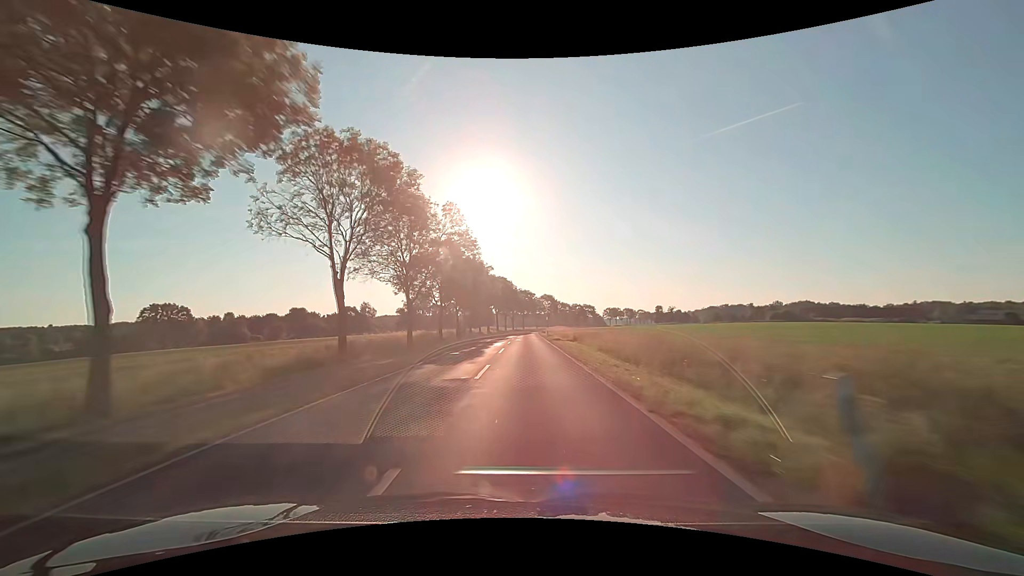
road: secondary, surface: asphalt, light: Day
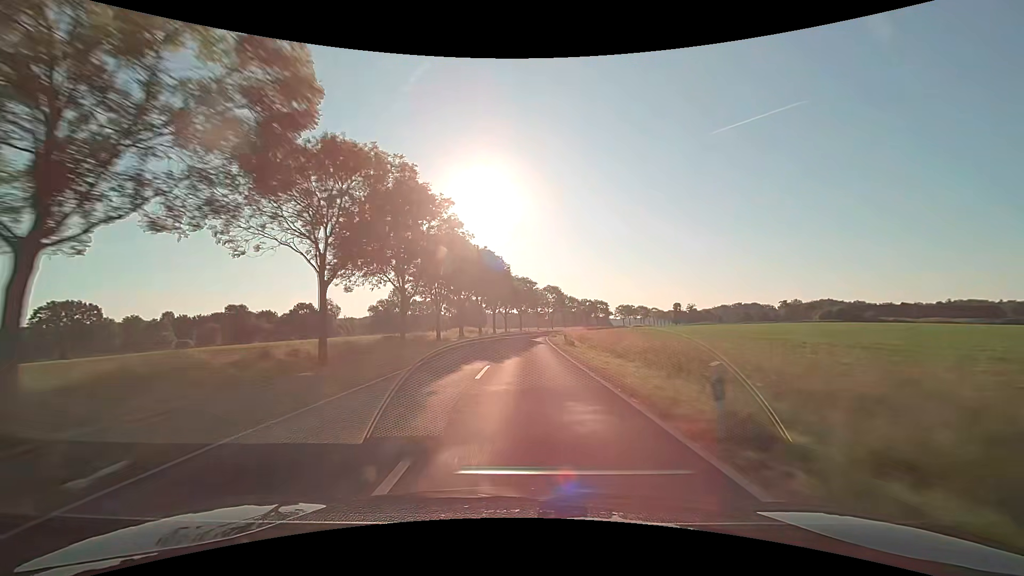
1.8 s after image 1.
(0.0, +47.3) m; 0°
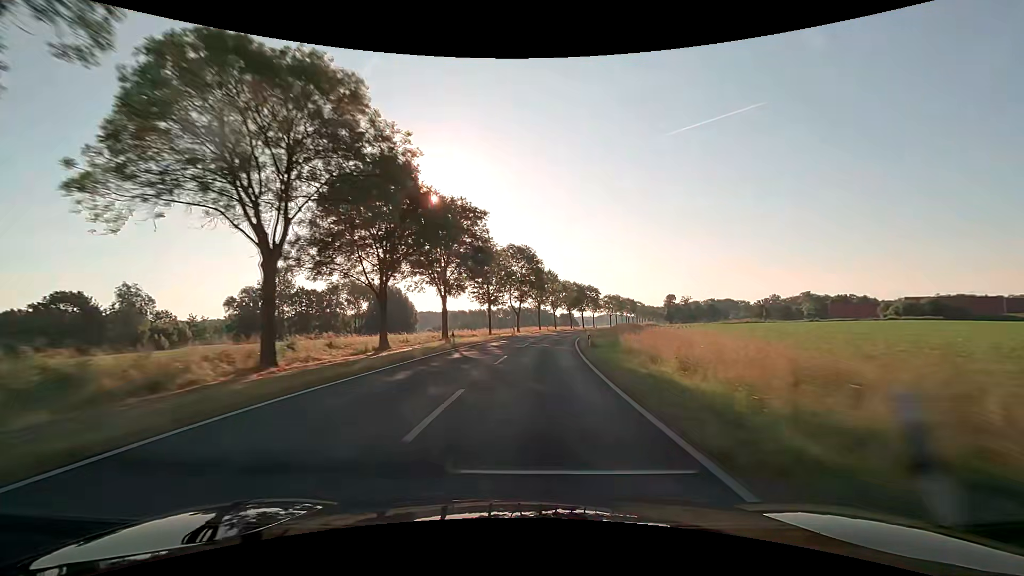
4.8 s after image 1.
(+2.0, +79.0) m; +5°
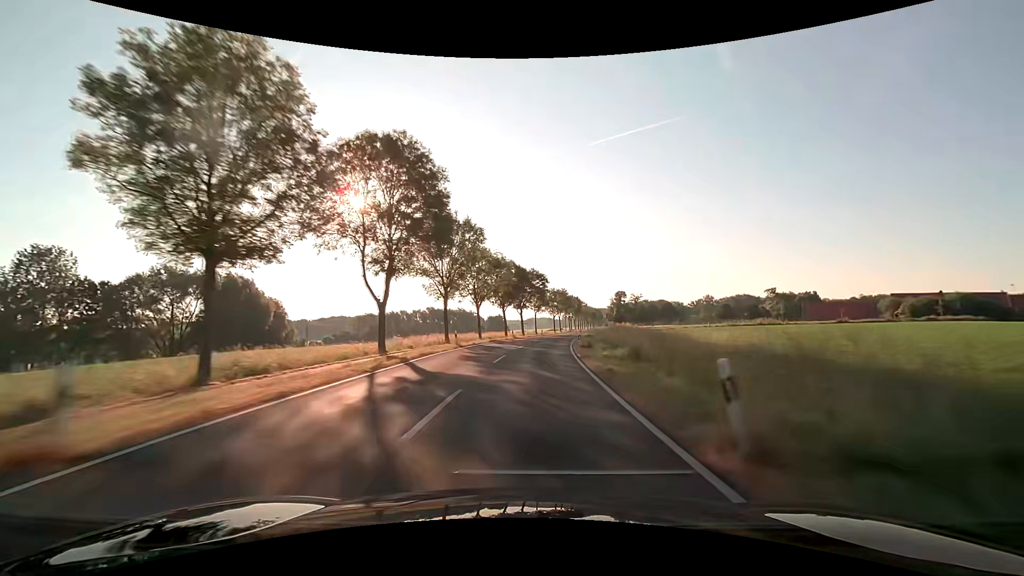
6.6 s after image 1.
(+3.4, +47.2) m; +8°
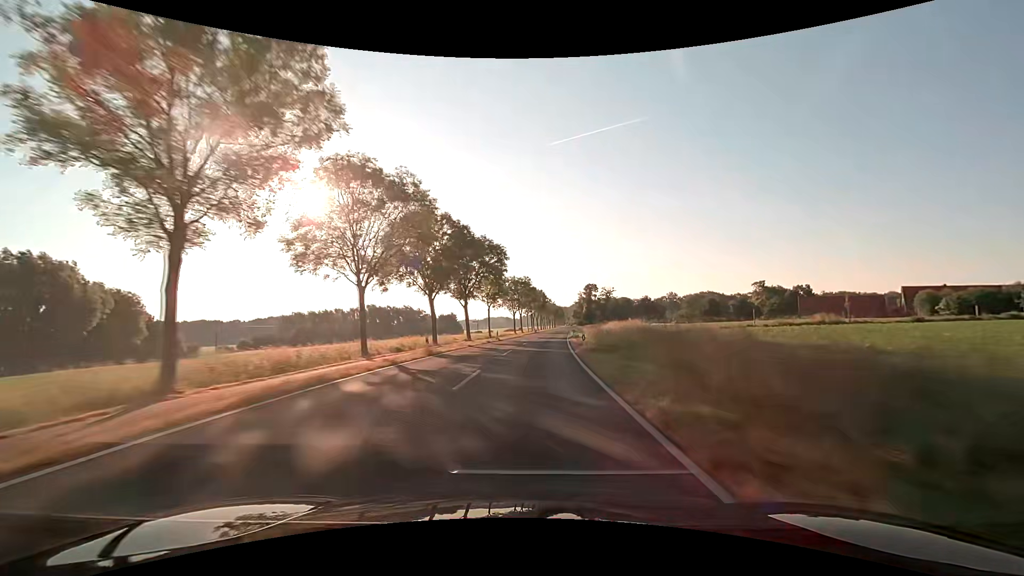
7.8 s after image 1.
(+1.3, +31.5) m; +5°
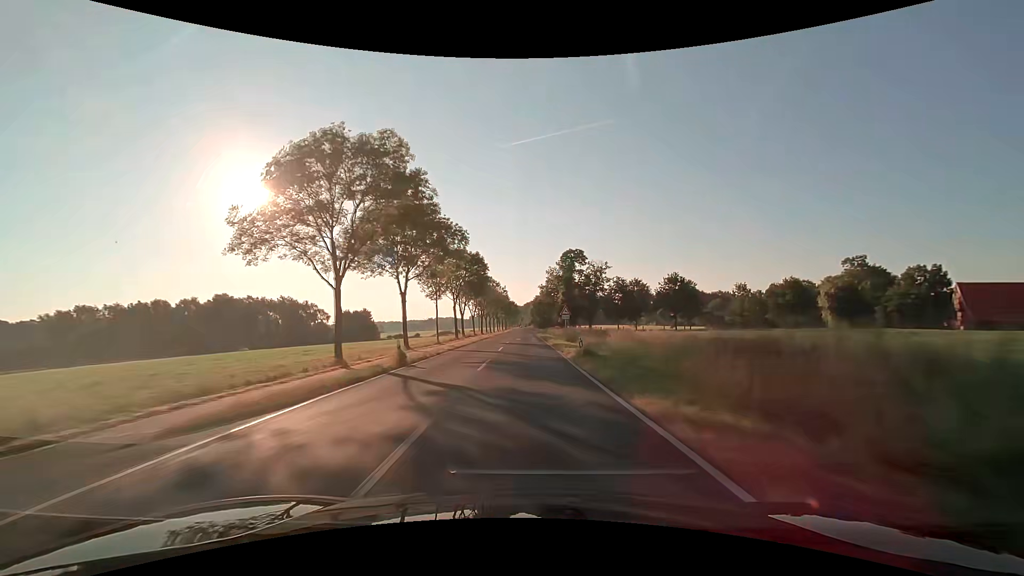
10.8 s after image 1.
(+5.5, +78.8) m; +6°
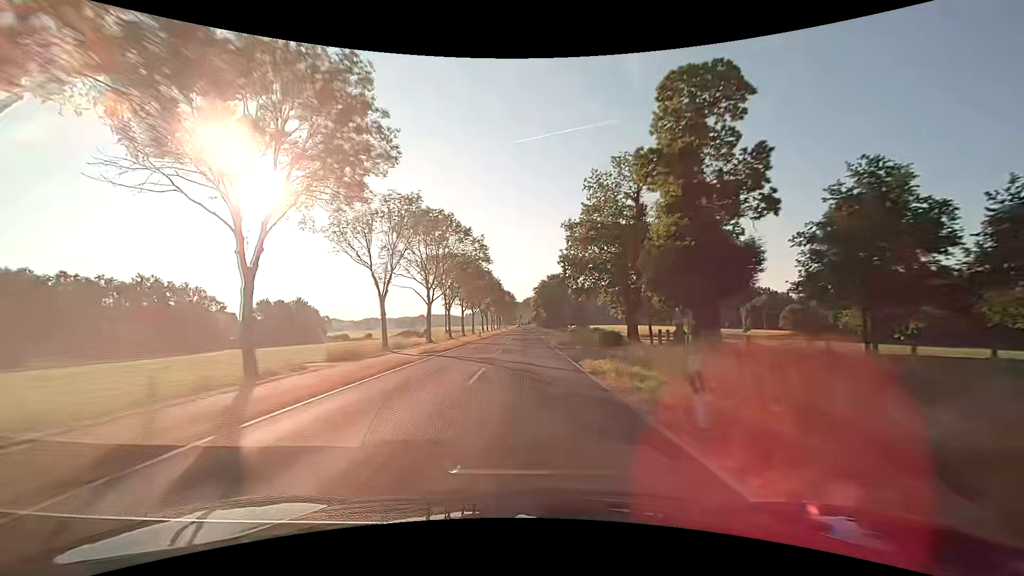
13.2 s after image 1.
(-0.1, +63.4) m; 0°
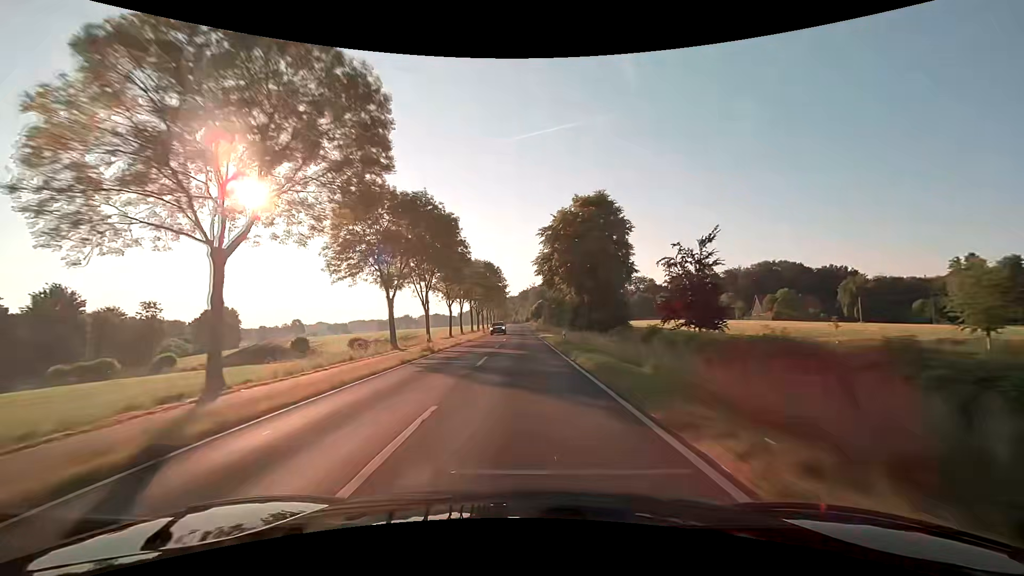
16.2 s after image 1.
(+0.2, +79.3) m; 0°
(0, +10) (0, +20) (0, +30) (0, +40) (0, +50) (0, +60) (0, +70) (0, +80) (0, +90) (0, +100) m
